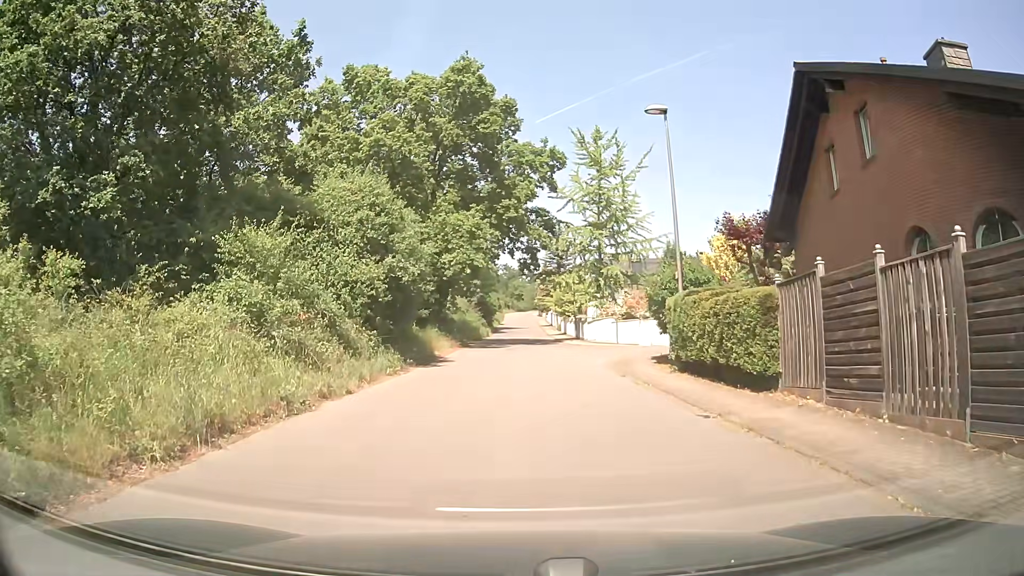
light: Day
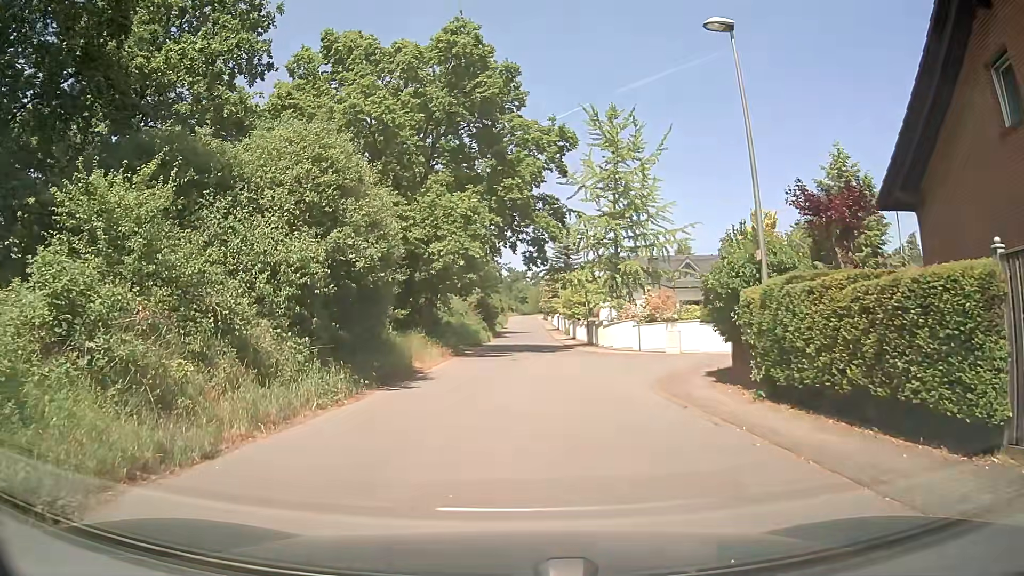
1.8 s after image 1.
(0.0, +6.5) m; +1°
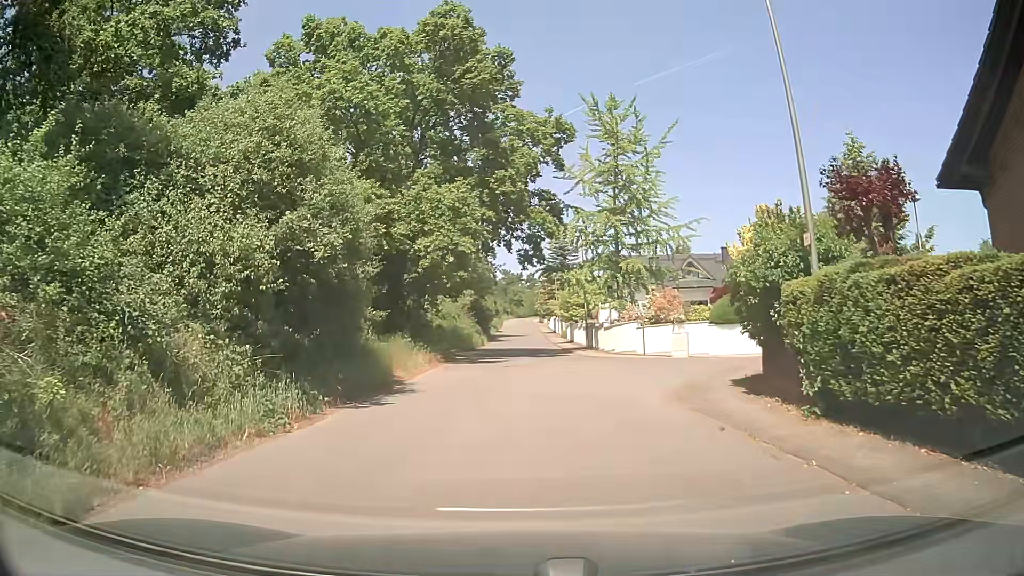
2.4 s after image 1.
(0.0, +2.6) m; -1°
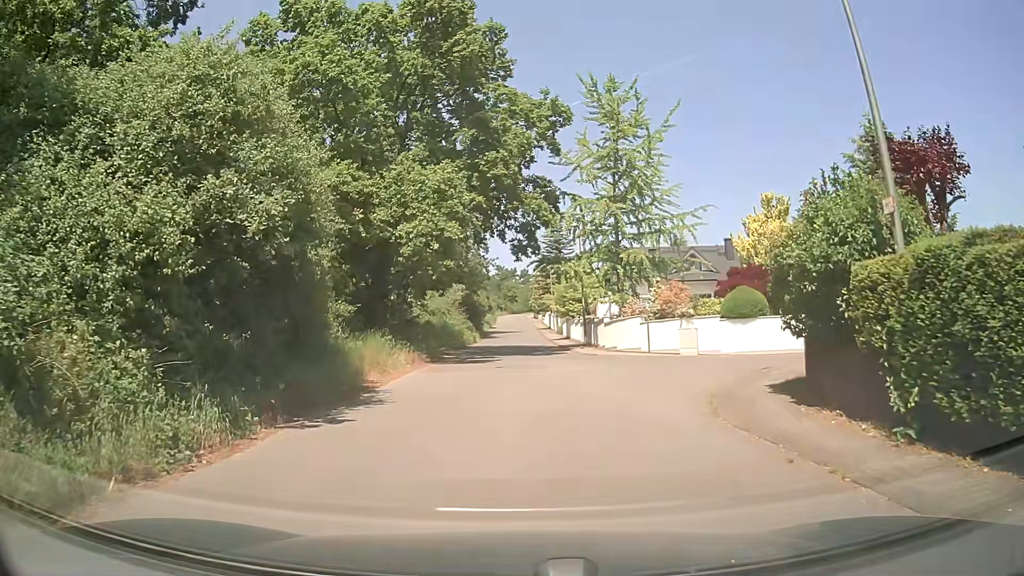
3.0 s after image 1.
(0.0, +2.8) m; +2°
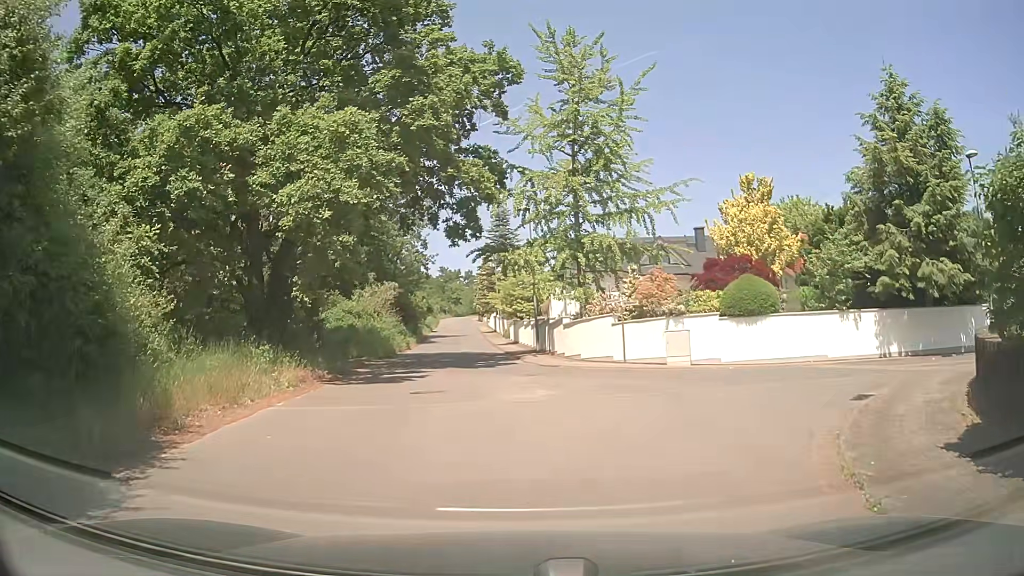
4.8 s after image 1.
(+0.1, +7.0) m; +3°
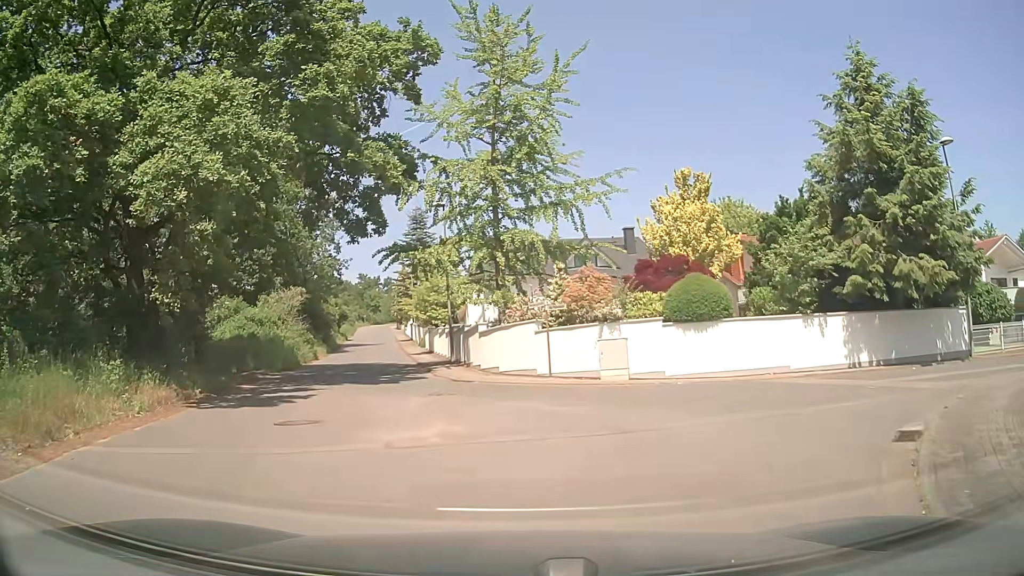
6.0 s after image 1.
(+0.2, +3.3) m; +7°
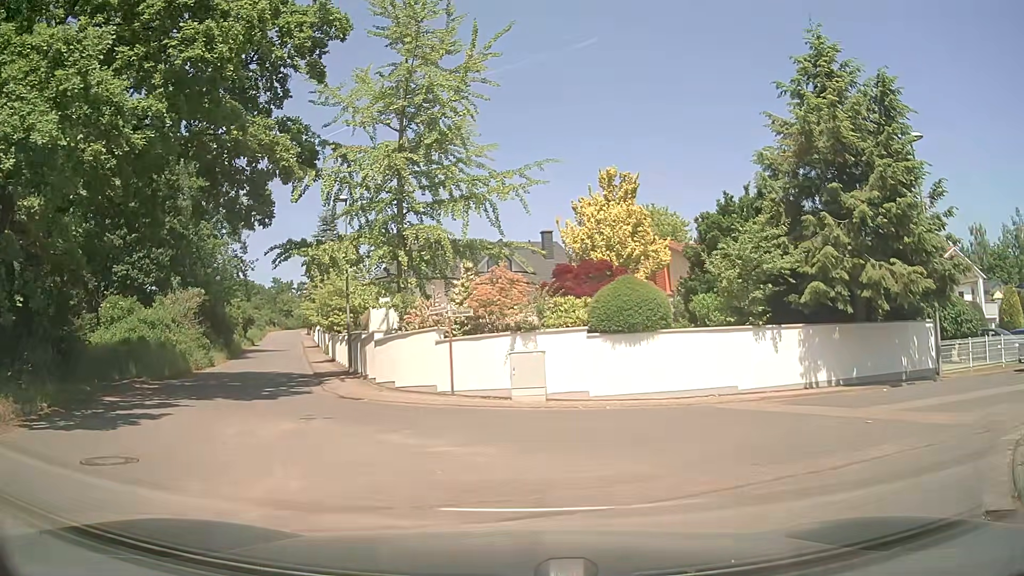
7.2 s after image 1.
(+0.2, +3.0) m; +6°
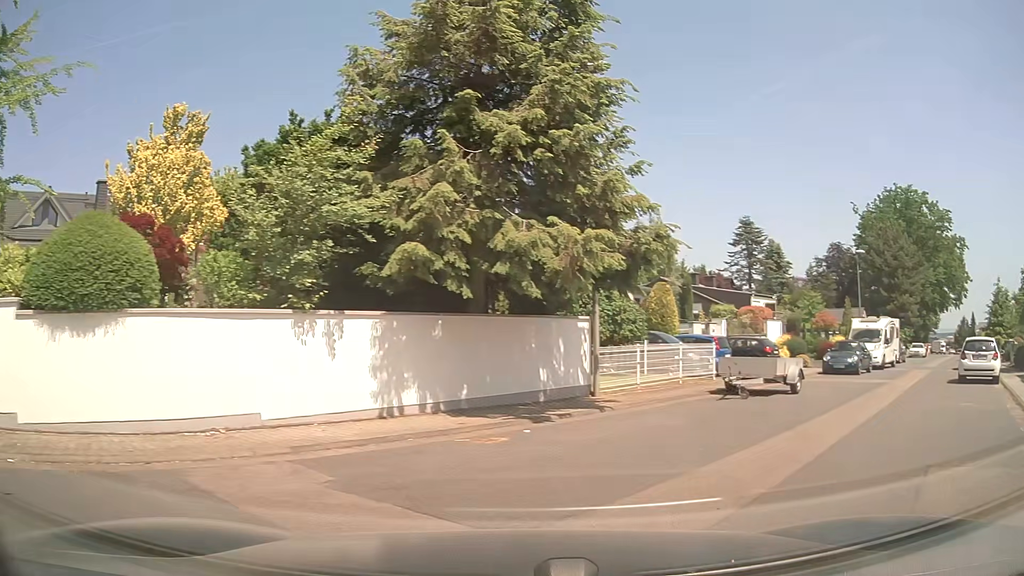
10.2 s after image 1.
(+2.0, +7.1) m; +36°
(+4, +9) (+10, +17) (+16, +25) (+23, +32) (+29, +40) (+36, +48) (+42, +55) (+49, +63) (+55, +70) (+61, +78) m
